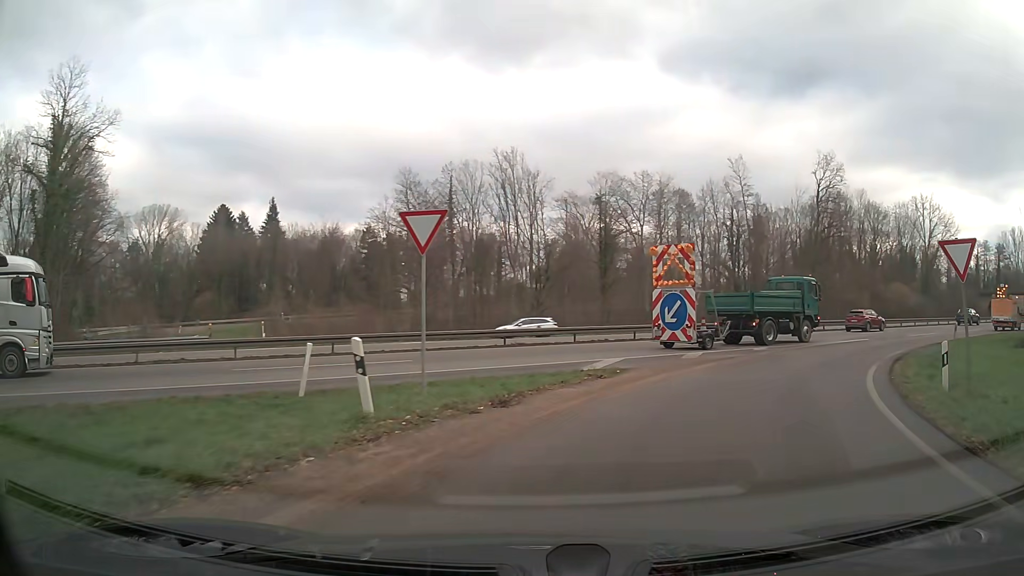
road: trunk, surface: asphalt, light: Day
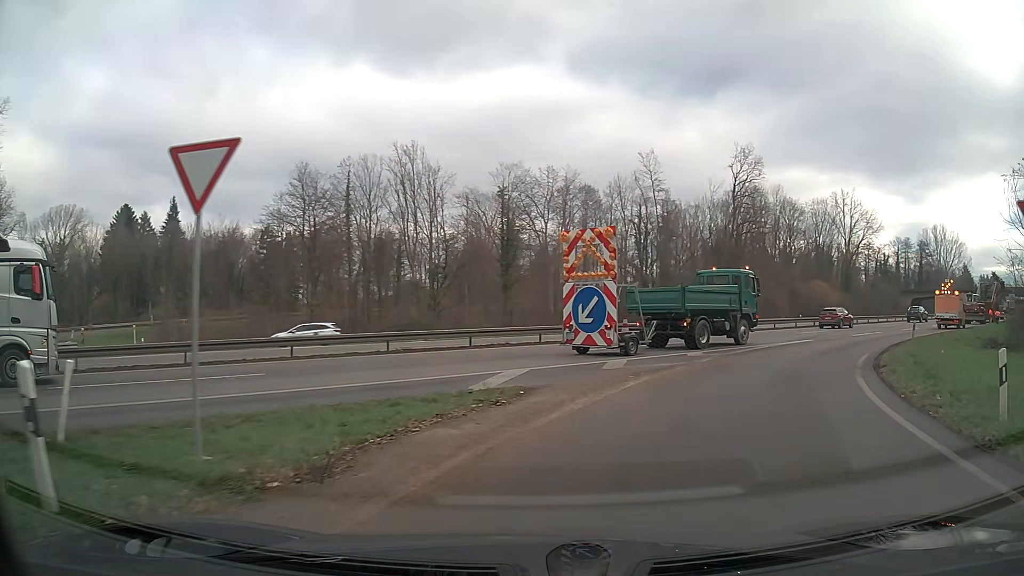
(+0.4, +4.6) m; +8°
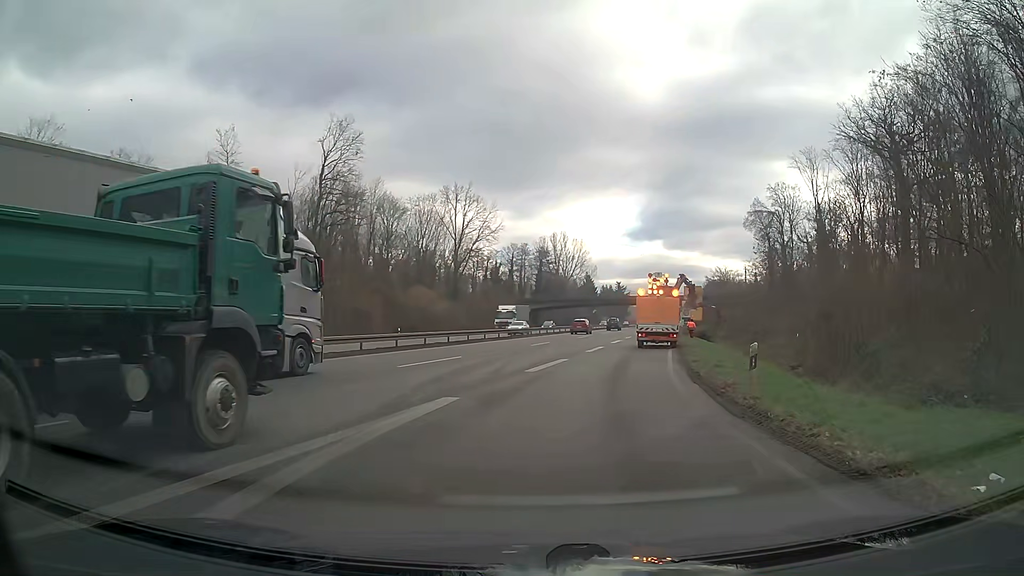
(+6.7, +19.0) m; +35°
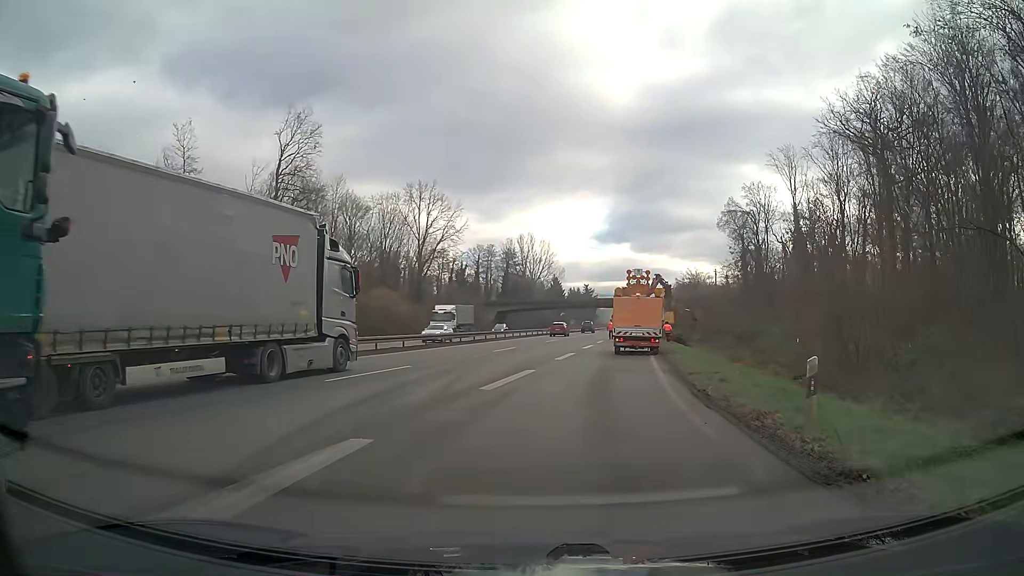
(+0.1, +4.0) m; +3°
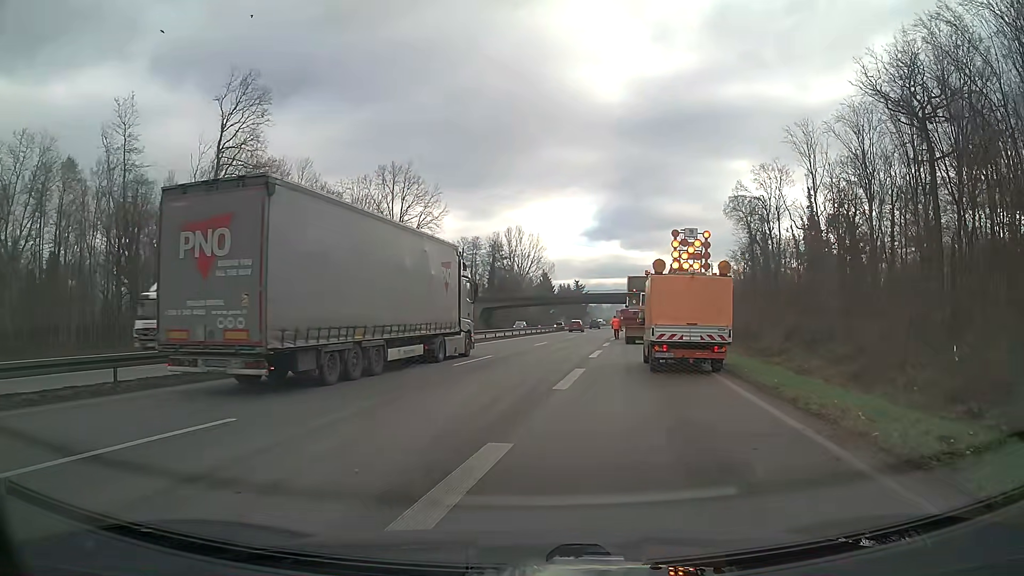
(+0.2, +12.1) m; +1°
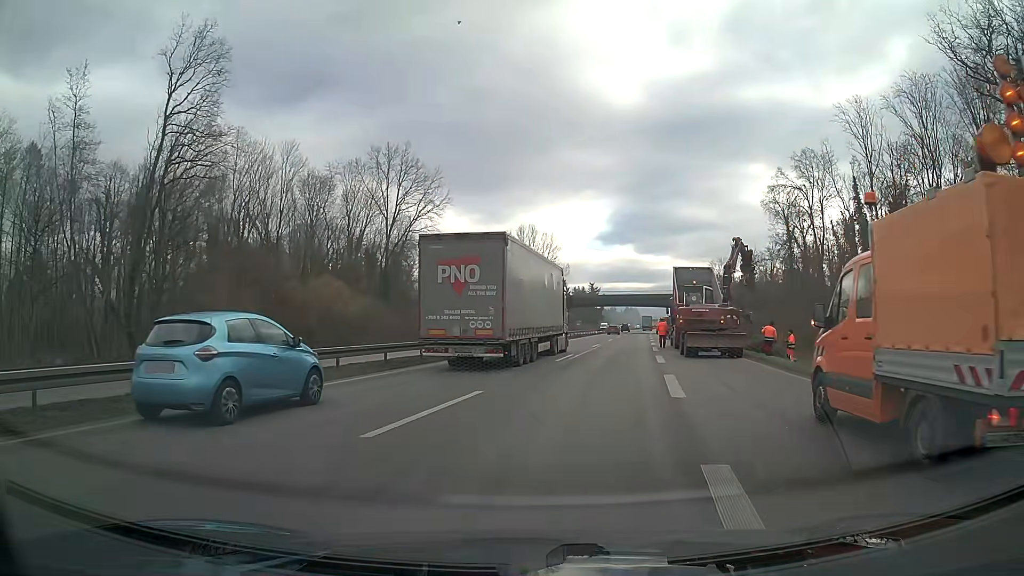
(-0.3, +13.1) m; -2°
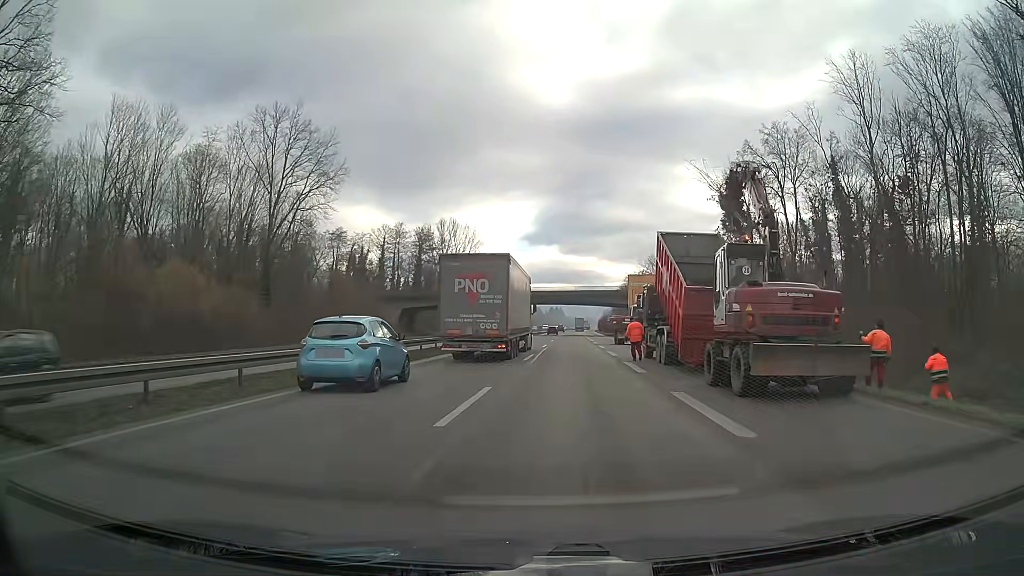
(+1.2, +17.0) m; +7°
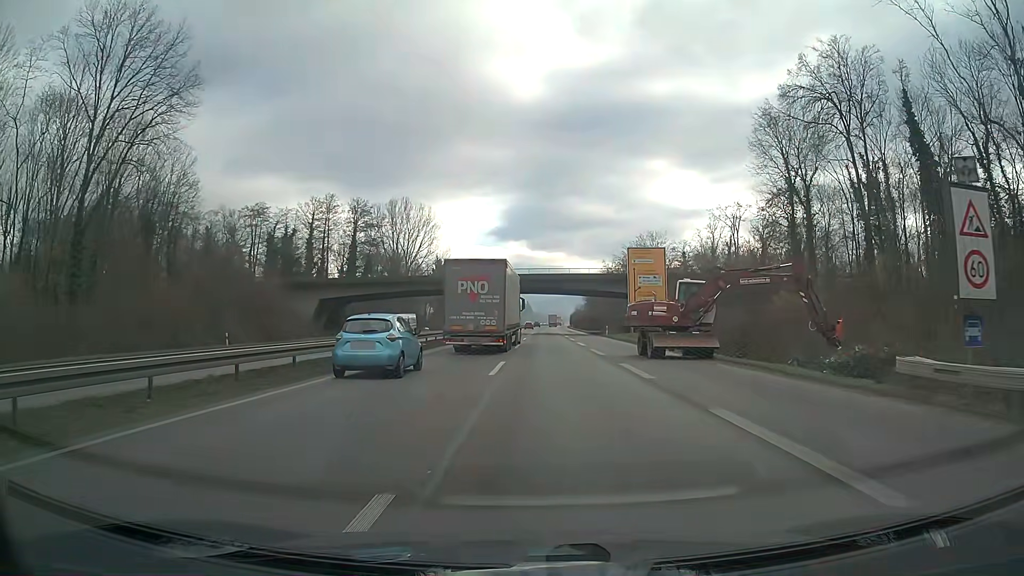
(+0.7, +28.0) m; +3°
(0, +10) (0, +20) (+1, +30) (+1, +40) (+1, +50) (+1, +60) (+2, +70) (+2, +80) (+2, +90) (+2, +100) m
